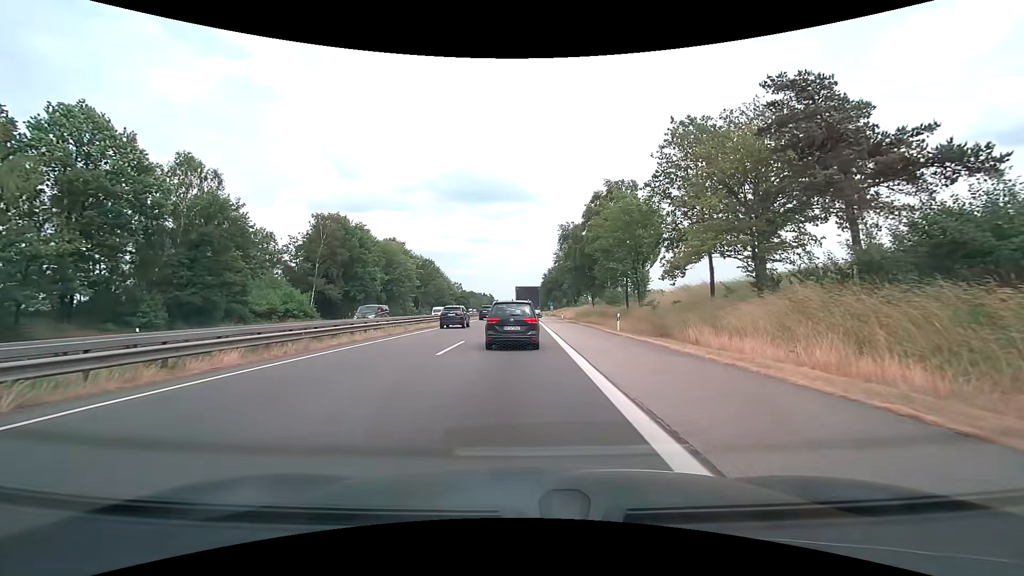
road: motorway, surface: asphalt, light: Day
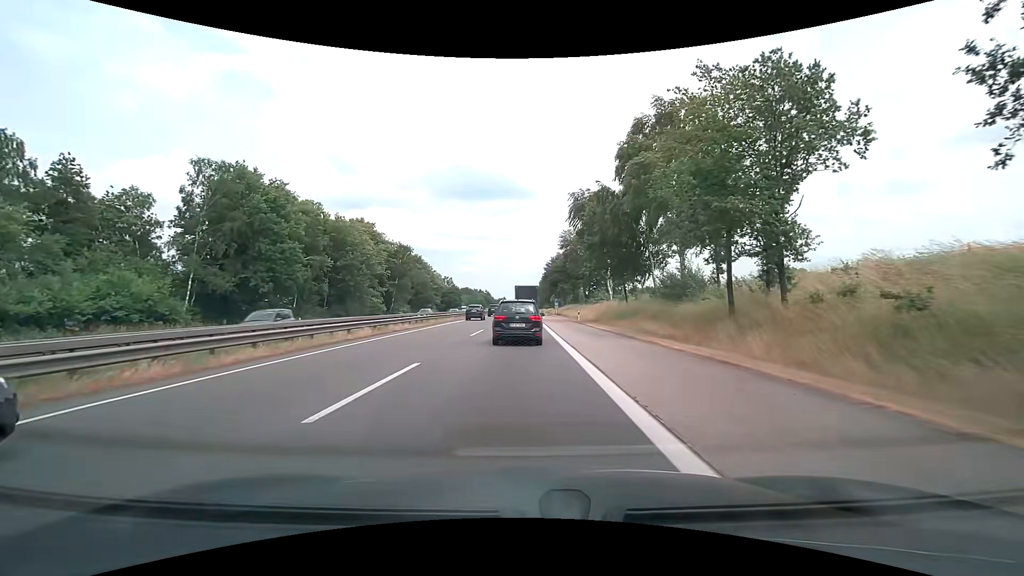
(-0.1, +26.6) m; 0°
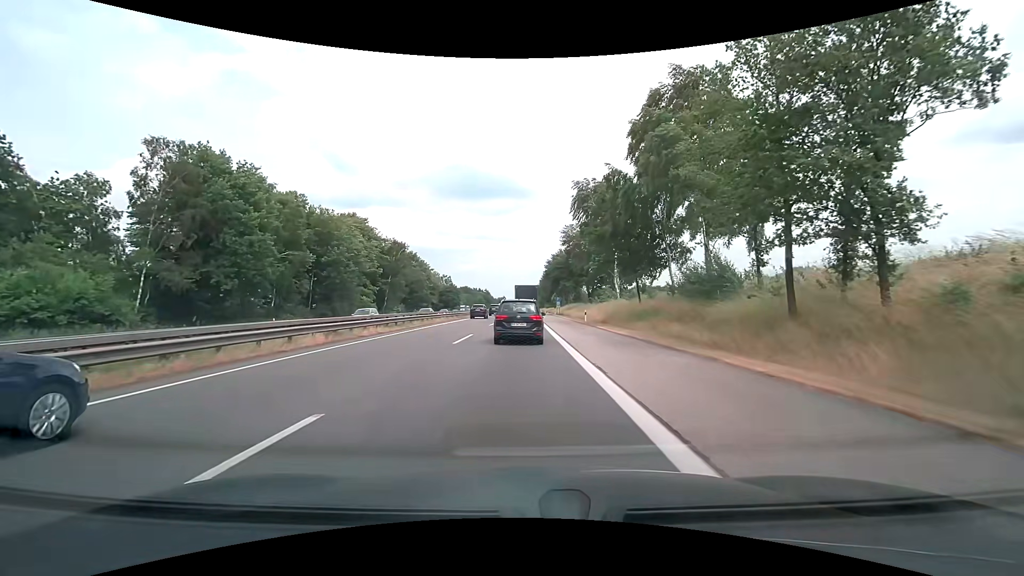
(0.0, +5.8) m; 0°
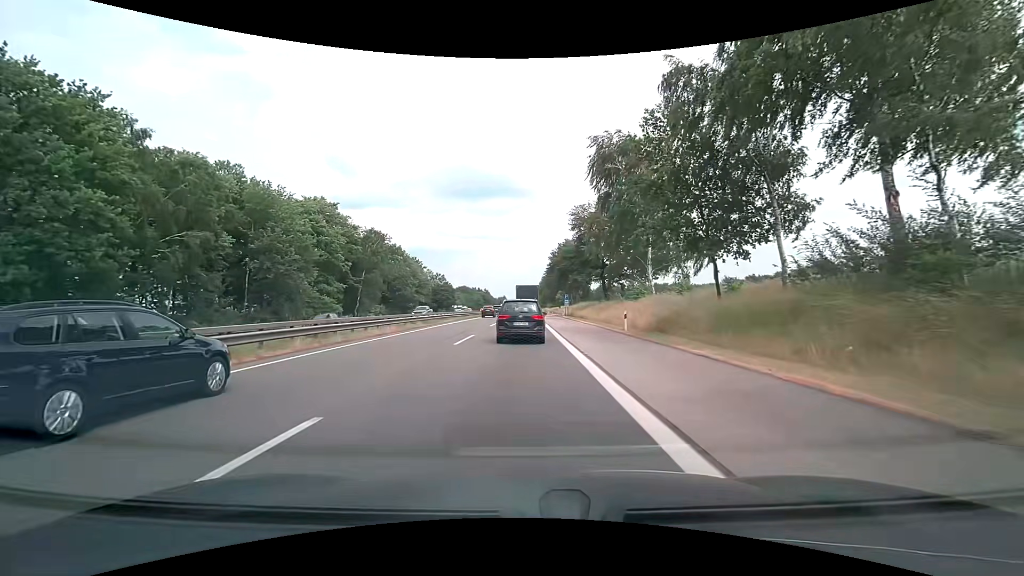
(0.0, +18.2) m; 0°
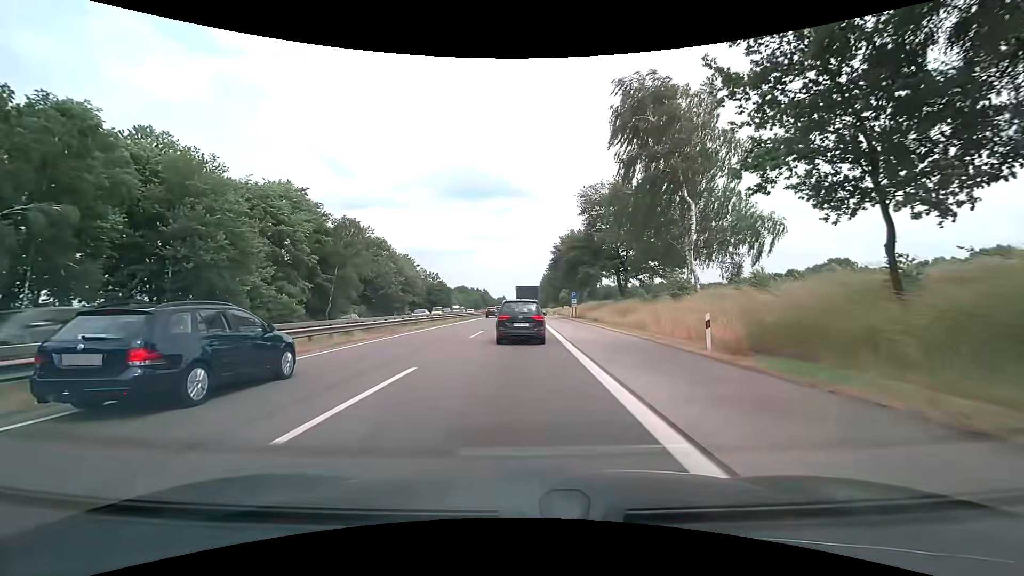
(+0.1, +12.7) m; +1°
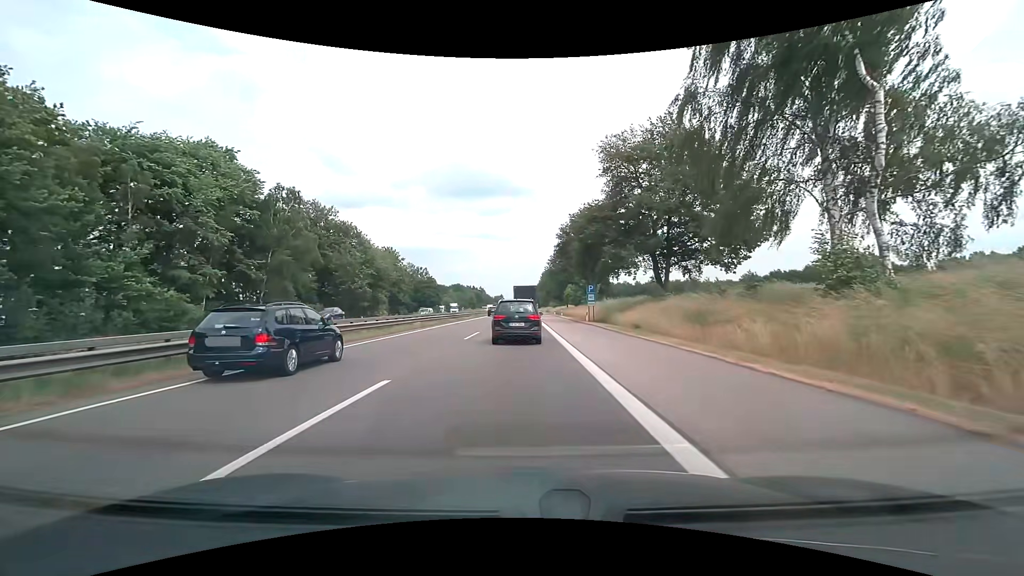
(-0.1, +19.3) m; 0°
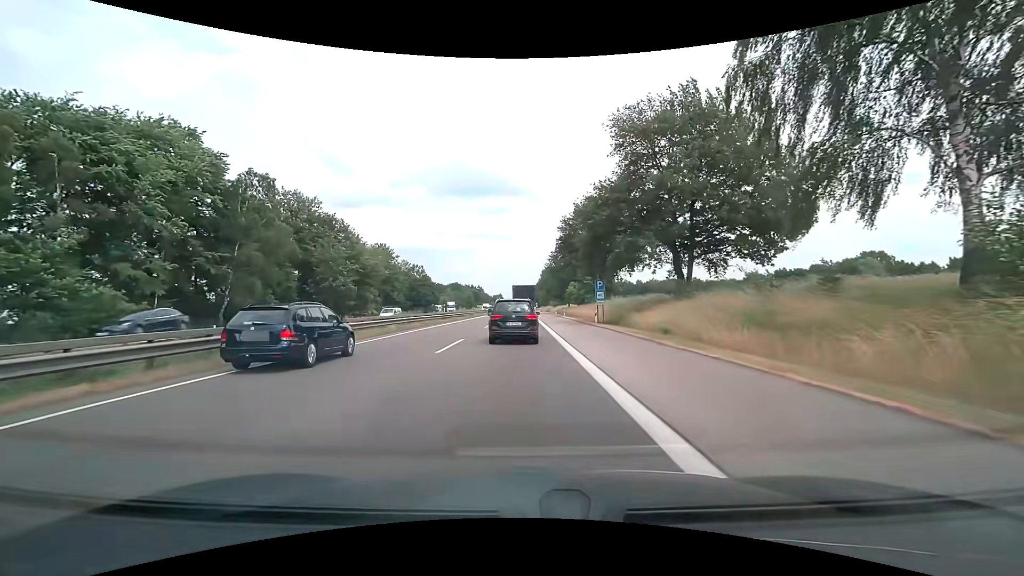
(0.0, +6.5) m; 0°
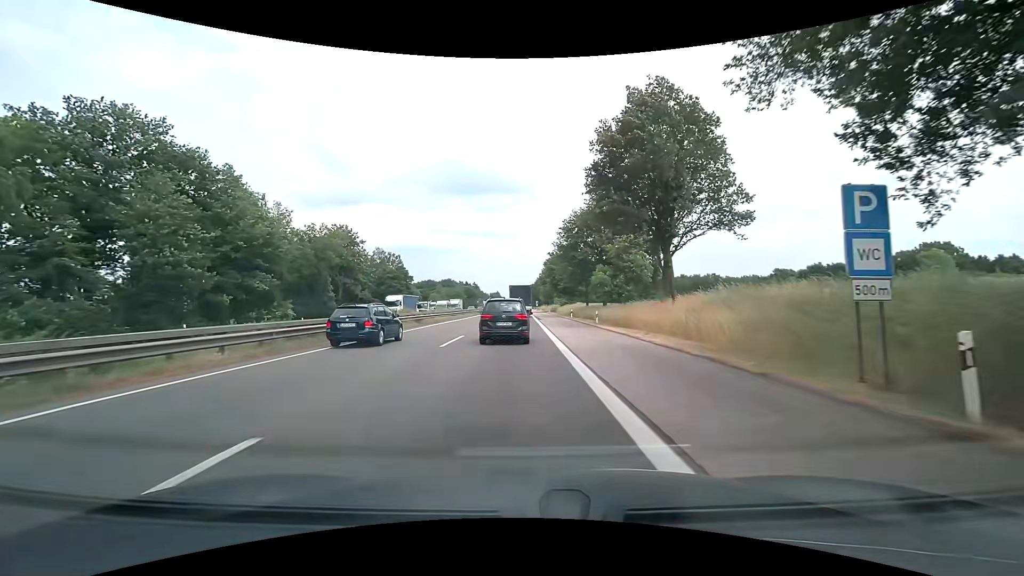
(+0.1, +33.3) m; 0°
(0, +10) (0, +20) (0, +30) (0, +40) (0, +50) (0, +60) (0, +70) (0, +80) (0, +90) (-1, +100) m
